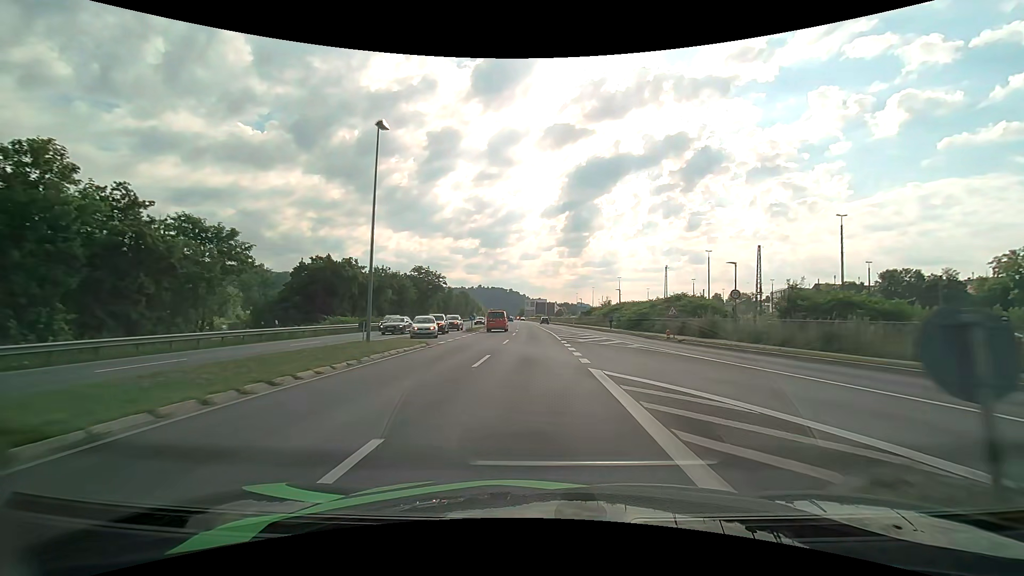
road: primary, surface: asphalt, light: Day
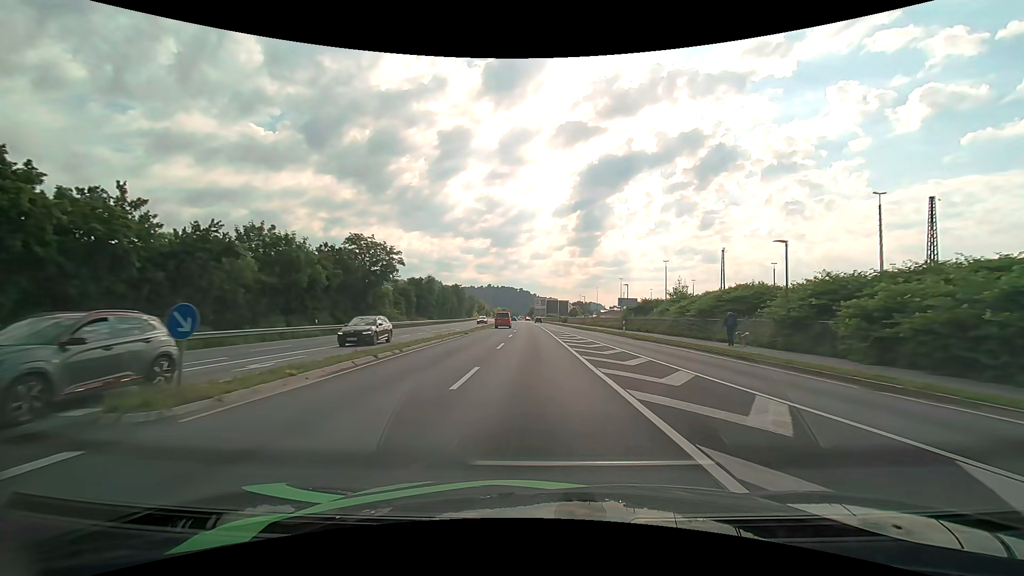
(-0.3, +40.2) m; -1°
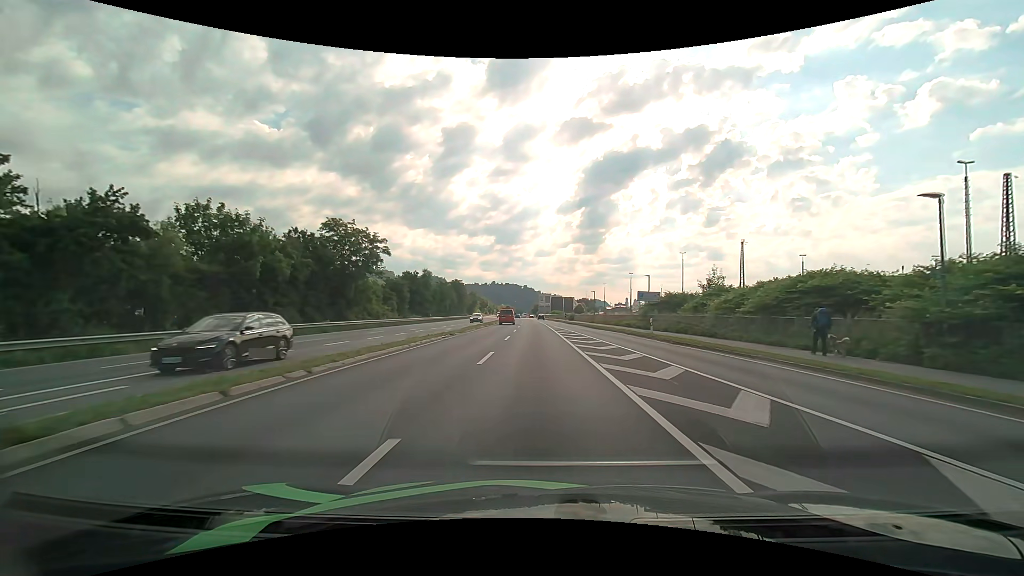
(-0.1, +8.2) m; 0°
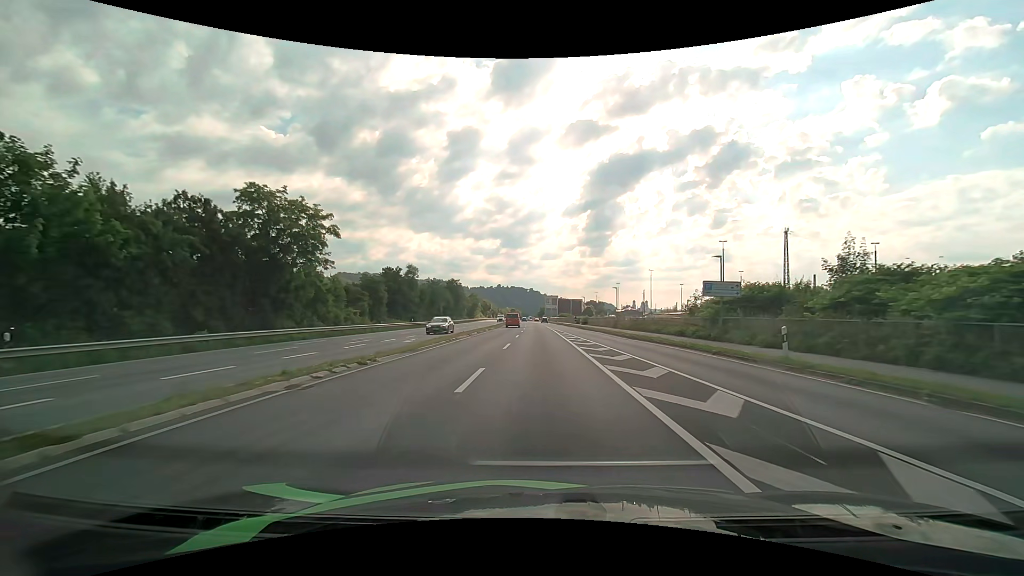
(-0.1, +16.5) m; -1°
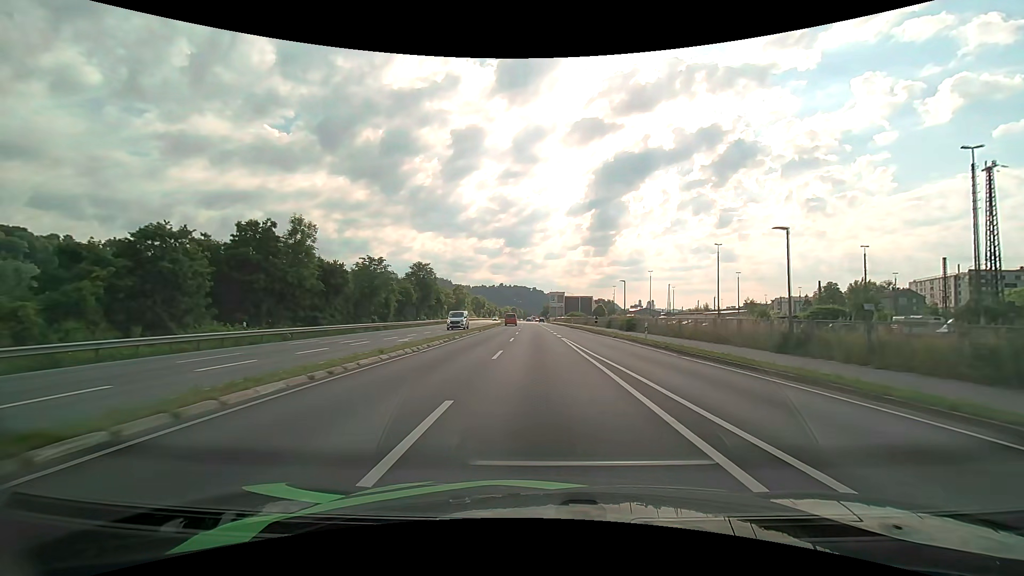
(0.0, +40.9) m; 0°
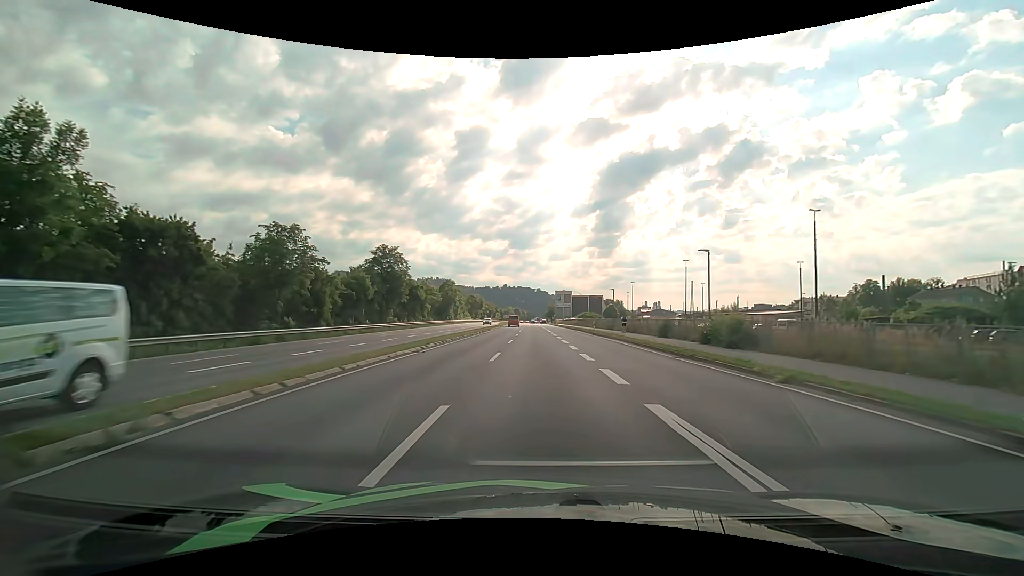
(-0.1, +24.5) m; 0°
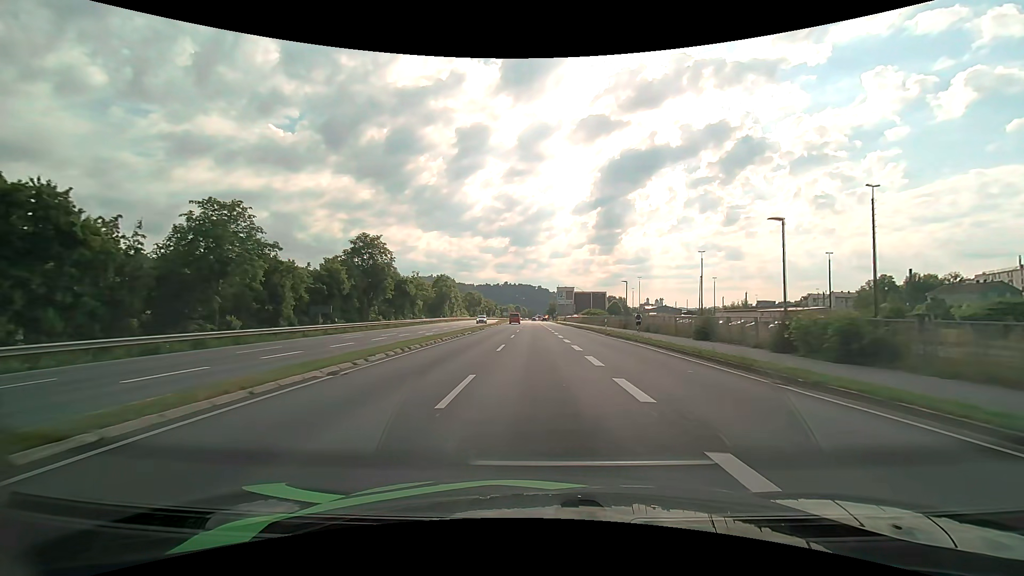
(0.0, +8.2) m; 0°
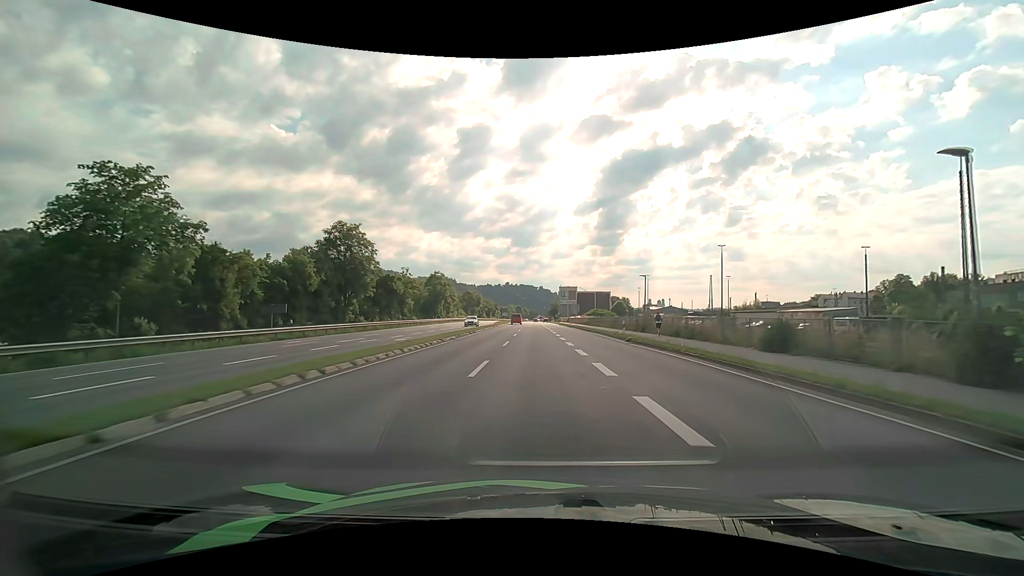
(0.0, +8.2) m; 0°
(0, +10) (0, +20) (0, +30) (0, +40) (0, +50) (-1, +60) (-1, +70) (-1, +80) (-1, +90) (-1, +100) m
